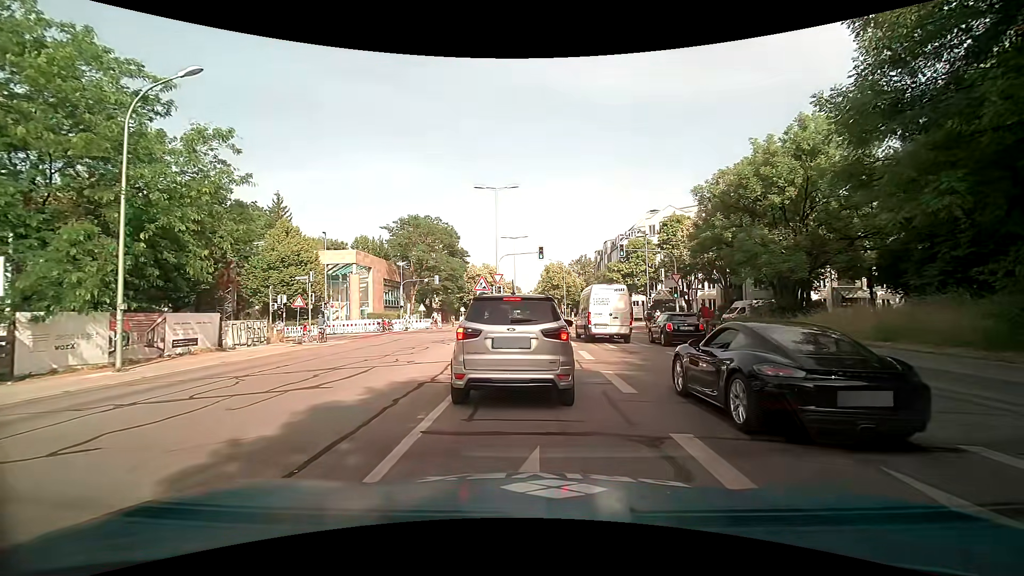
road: tertiary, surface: asphalt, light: Day
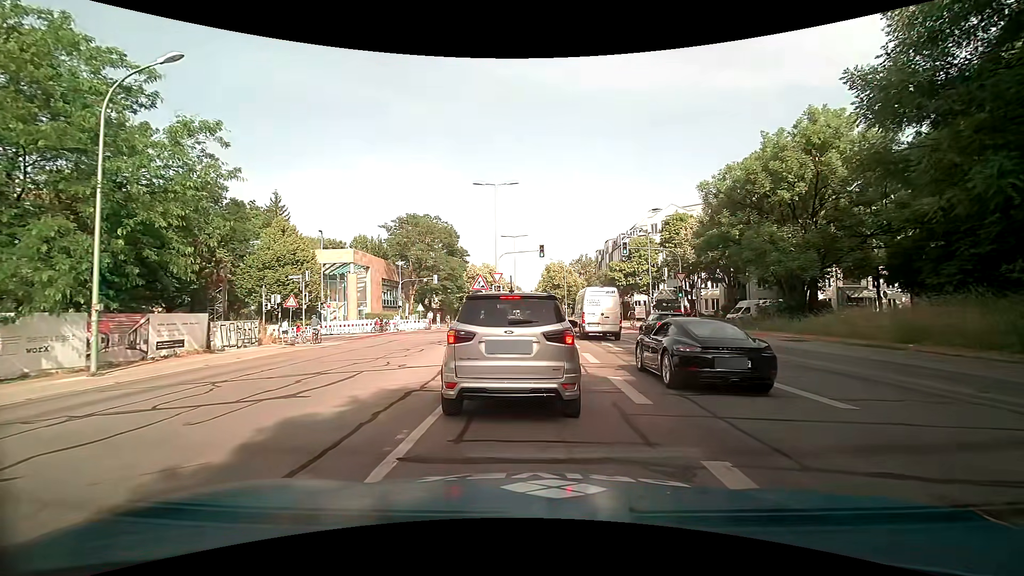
(0.0, +1.0) m; 0°
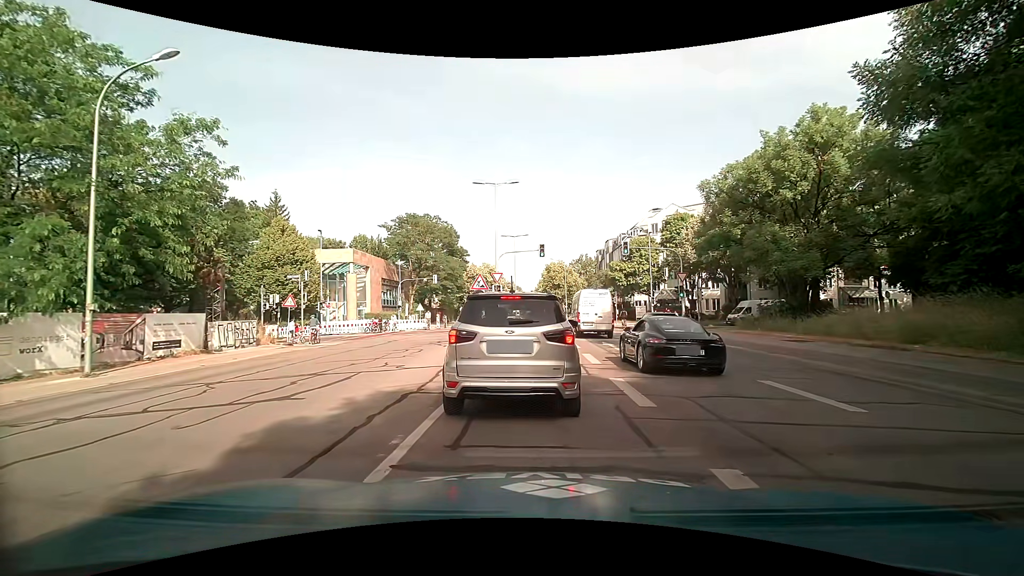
(0.0, +0.2) m; 0°
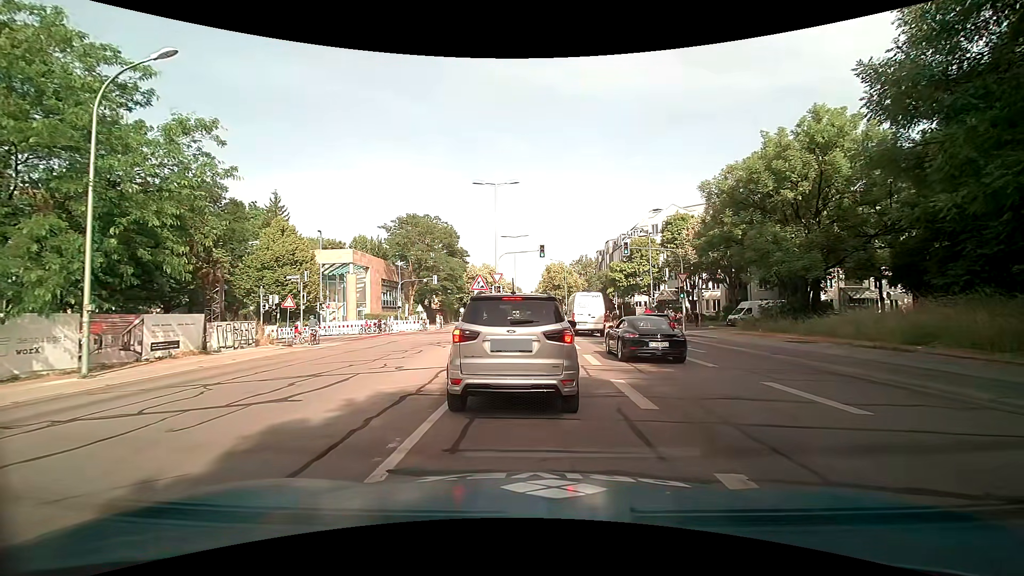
(0.0, +0.1) m; 0°
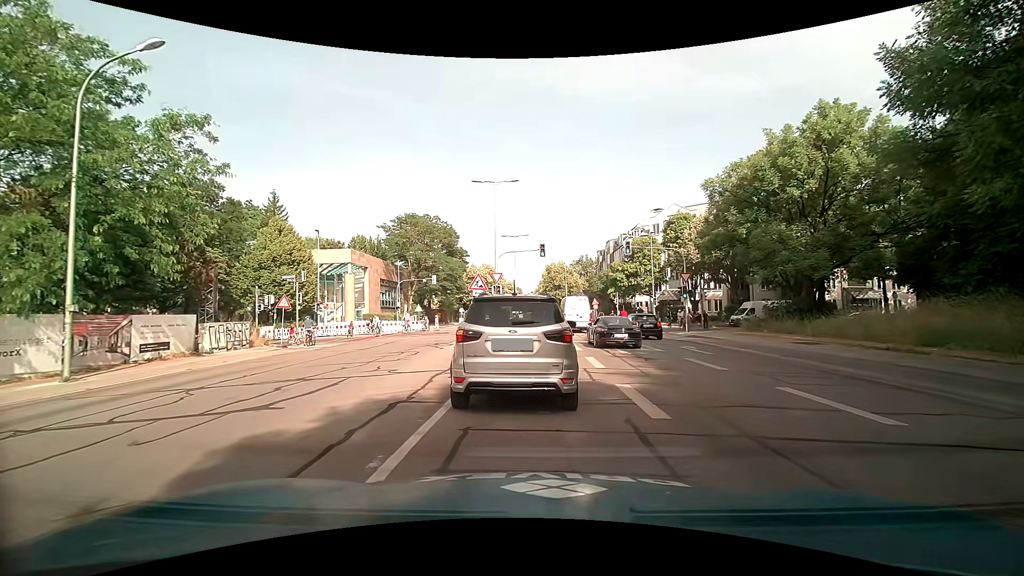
(0.0, +0.6) m; 0°
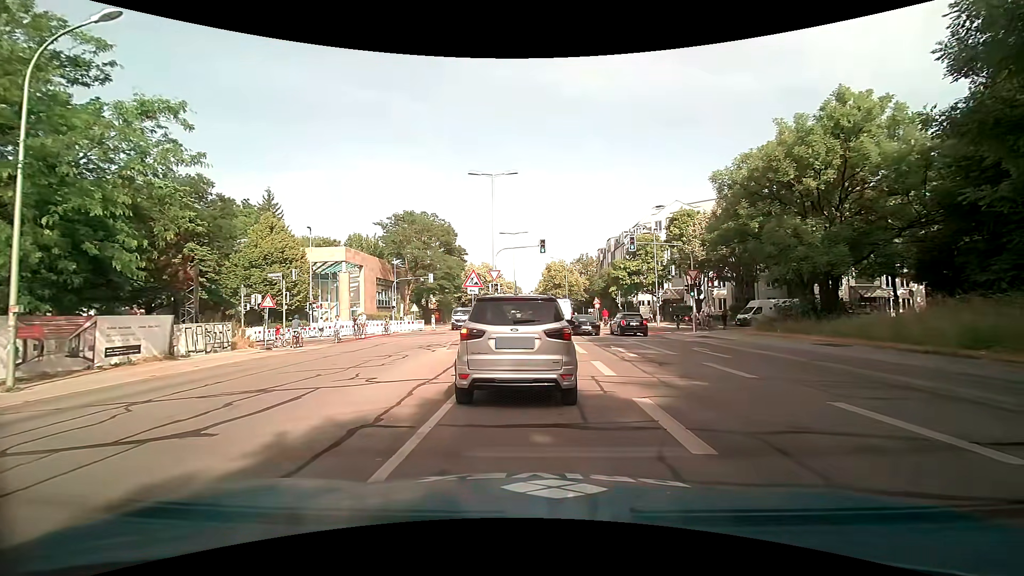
(0.0, +1.7) m; 0°
